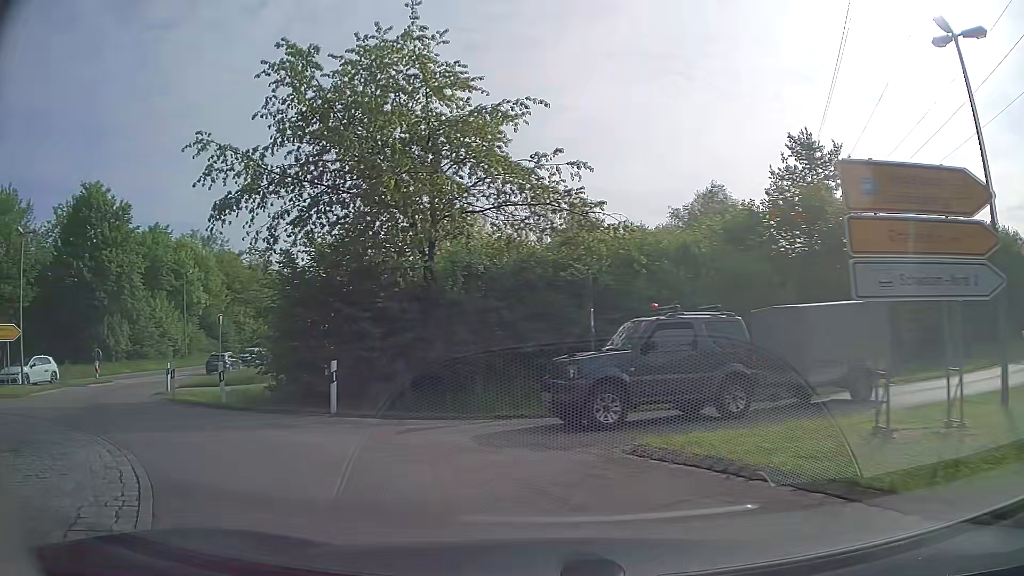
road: secondary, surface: asphalt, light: Day
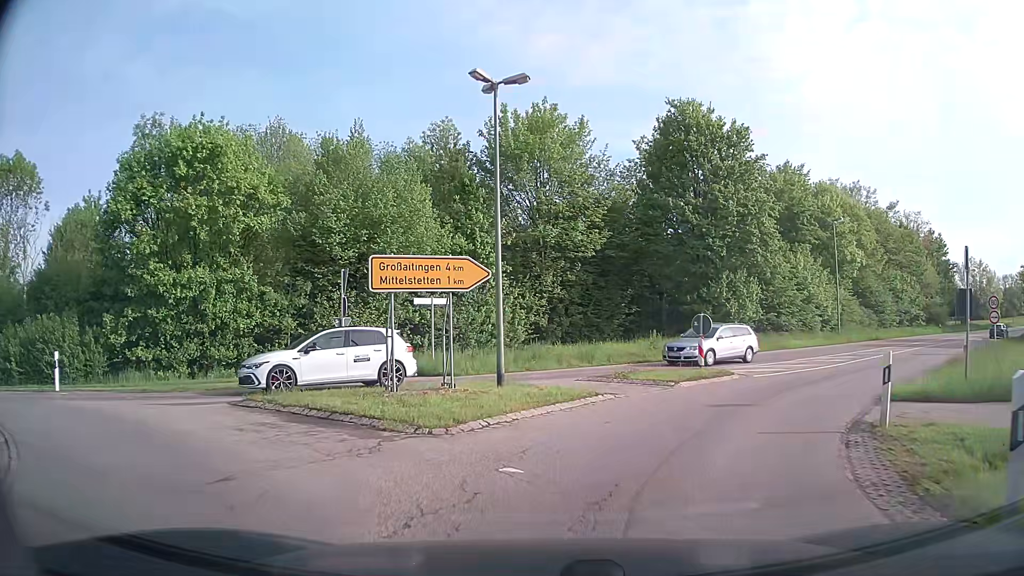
(-8.0, +13.2) m; -55°
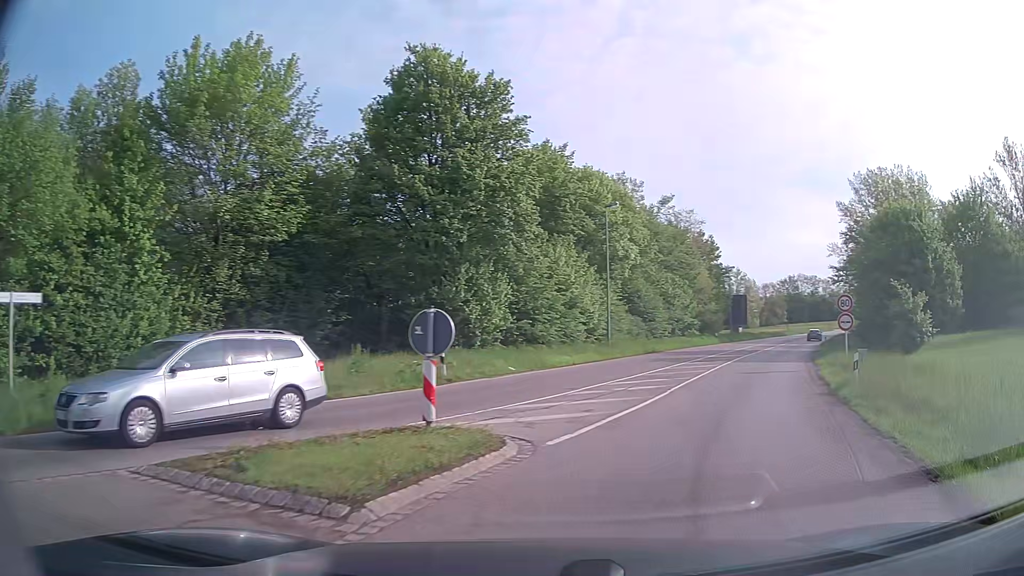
(+1.8, +10.2) m; +24°
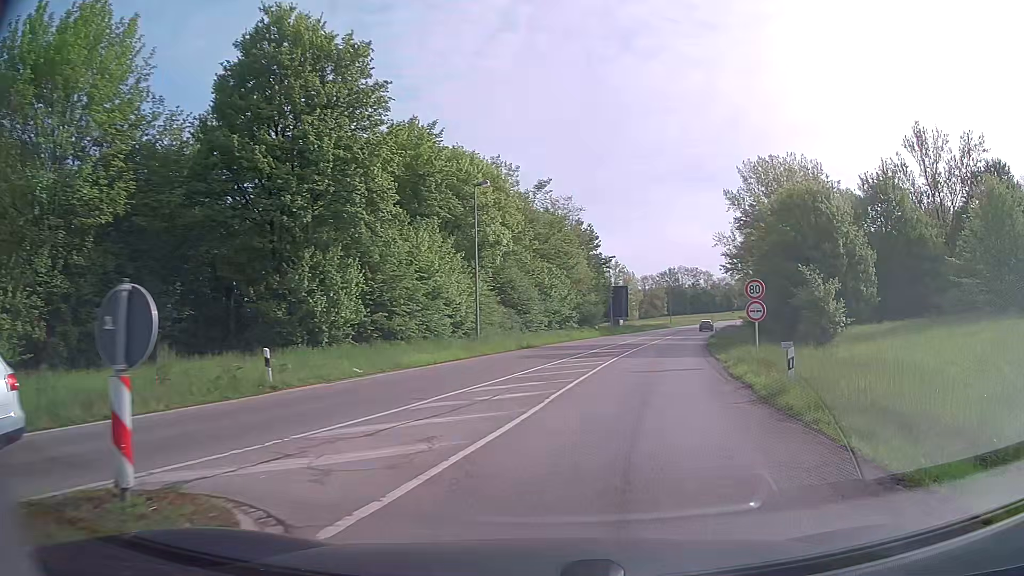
(+0.4, +4.2) m; +11°
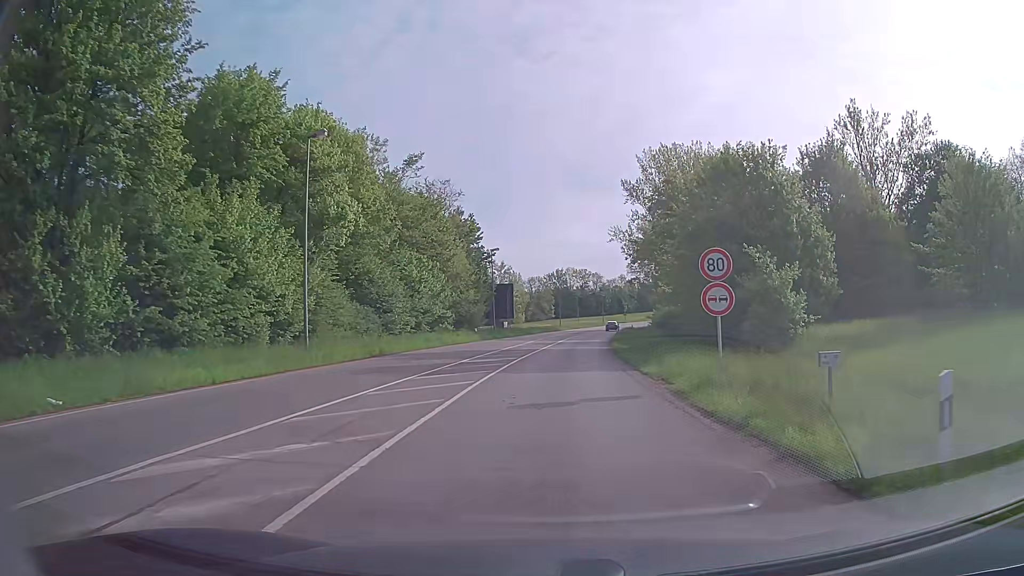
(+0.9, +9.7) m; +9°
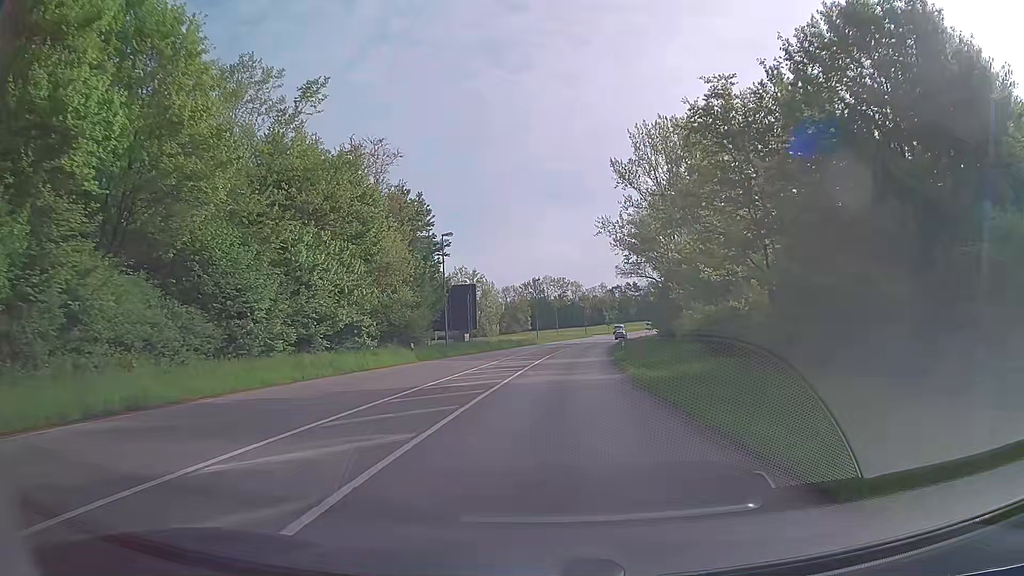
(+0.4, +18.4) m; +2°
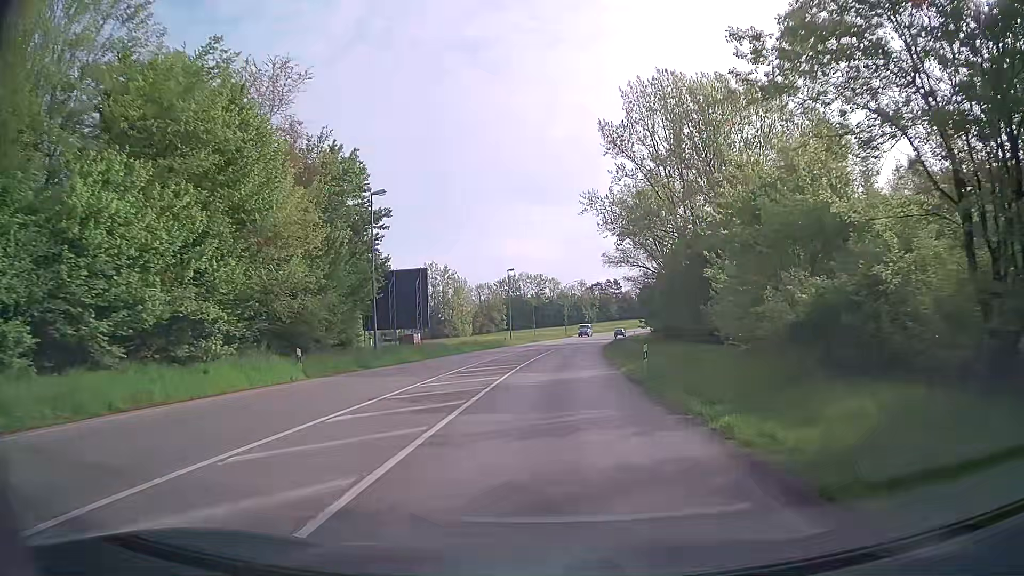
(+0.2, +14.8) m; +2°
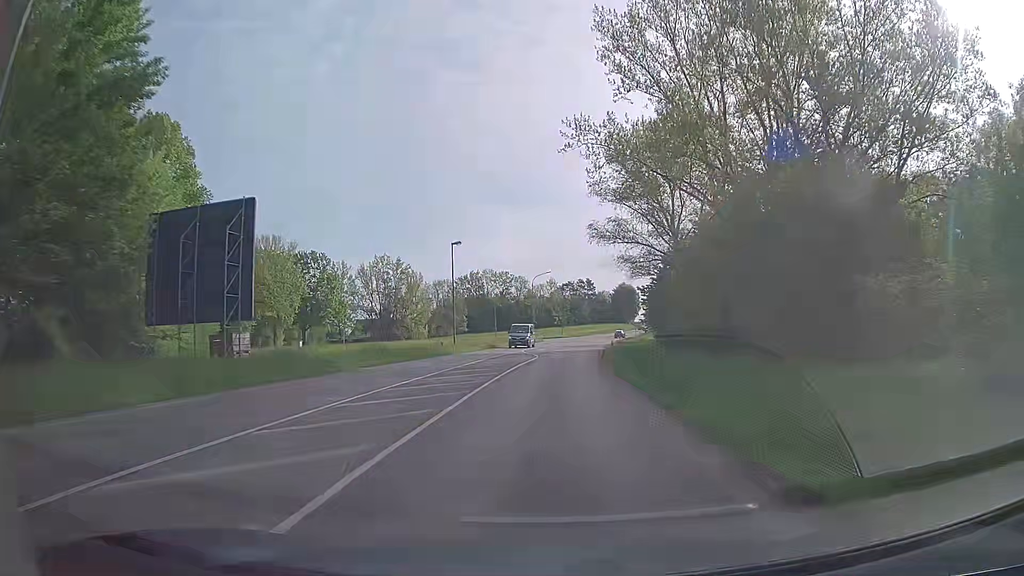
(+0.5, +25.0) m; +3°
(0, +10) (0, +20) (+1, +30) (+1, +40) (+2, +50) (+3, +60) (+4, +70) (+5, +80) (+6, +90) (+8, +100) m
